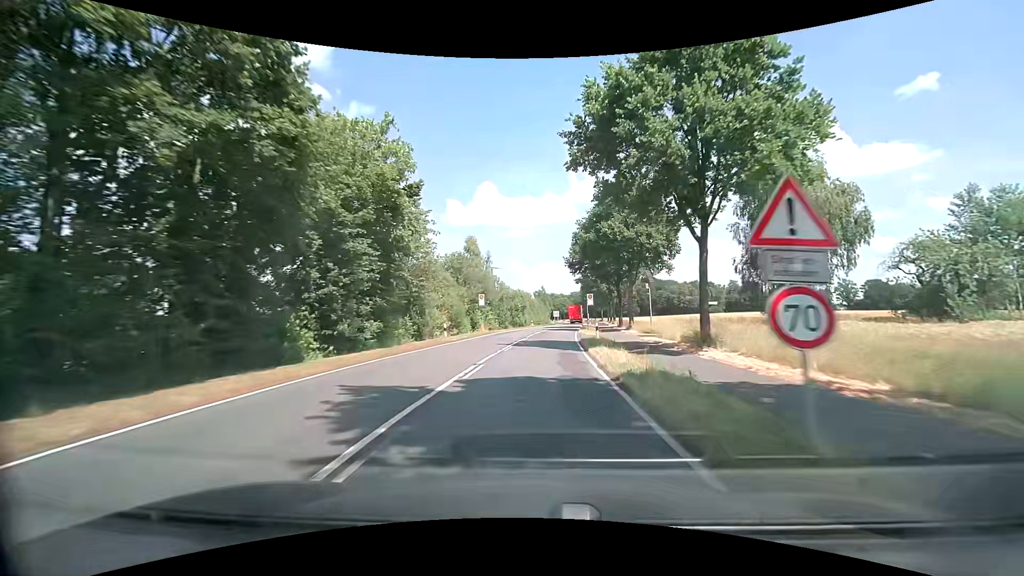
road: secondary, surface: asphalt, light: Day
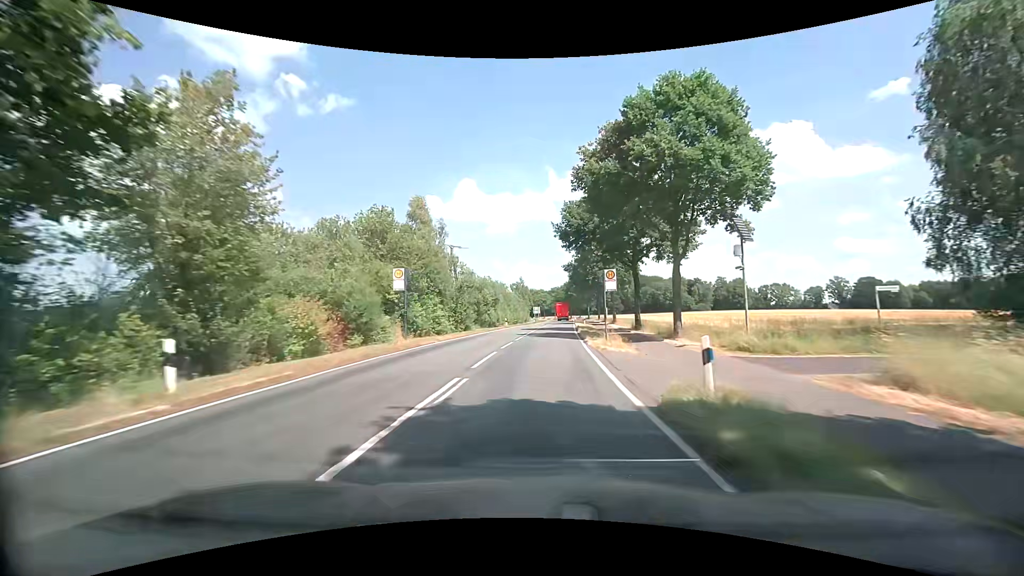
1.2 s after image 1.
(+0.5, +21.6) m; +2°
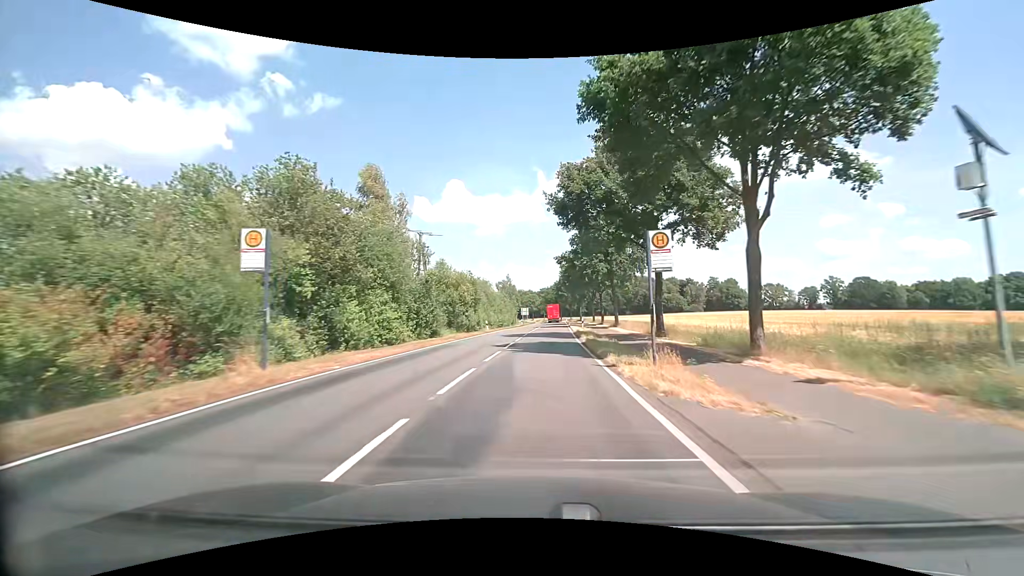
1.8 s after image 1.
(+0.2, +10.8) m; +1°
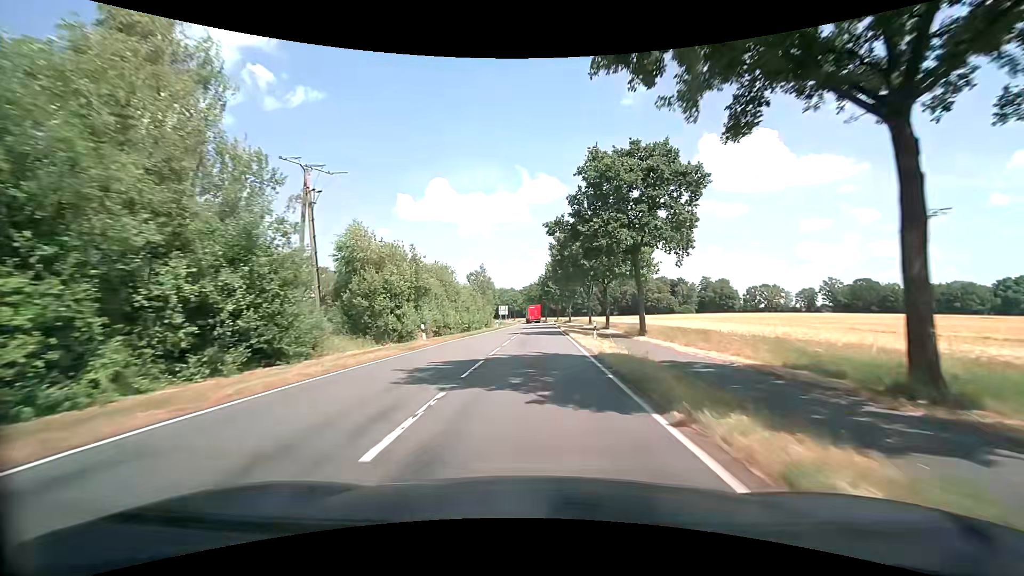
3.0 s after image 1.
(+0.6, +21.6) m; +3°
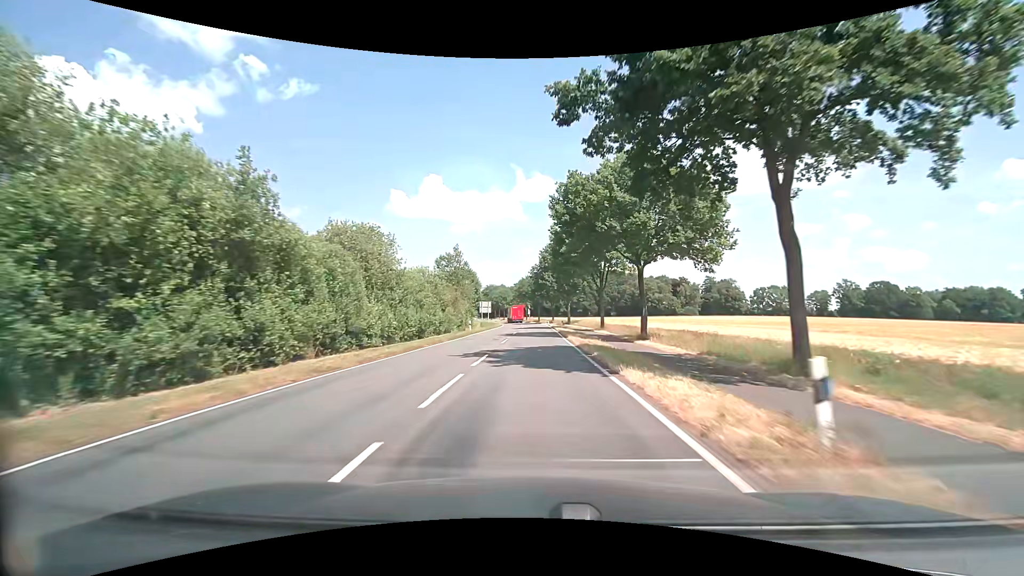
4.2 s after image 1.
(+0.1, +21.6) m; 0°
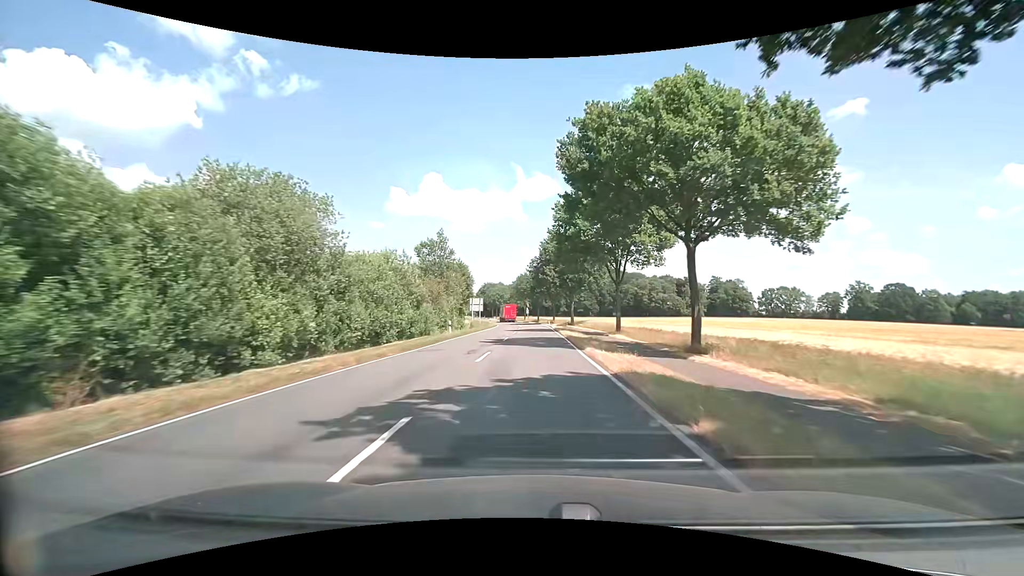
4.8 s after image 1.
(+0.1, +10.8) m; +1°
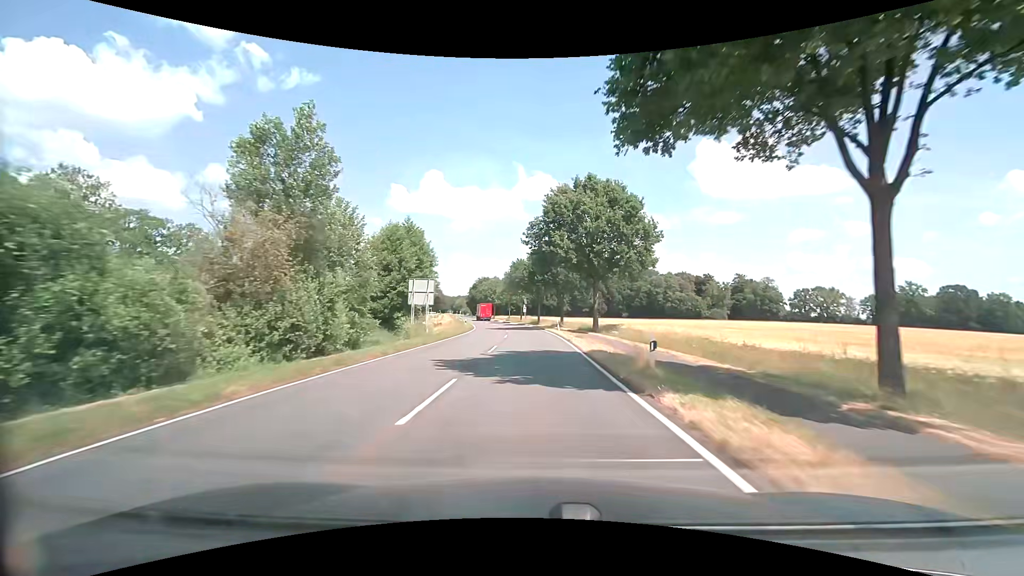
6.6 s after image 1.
(0.0, +32.4) m; 0°
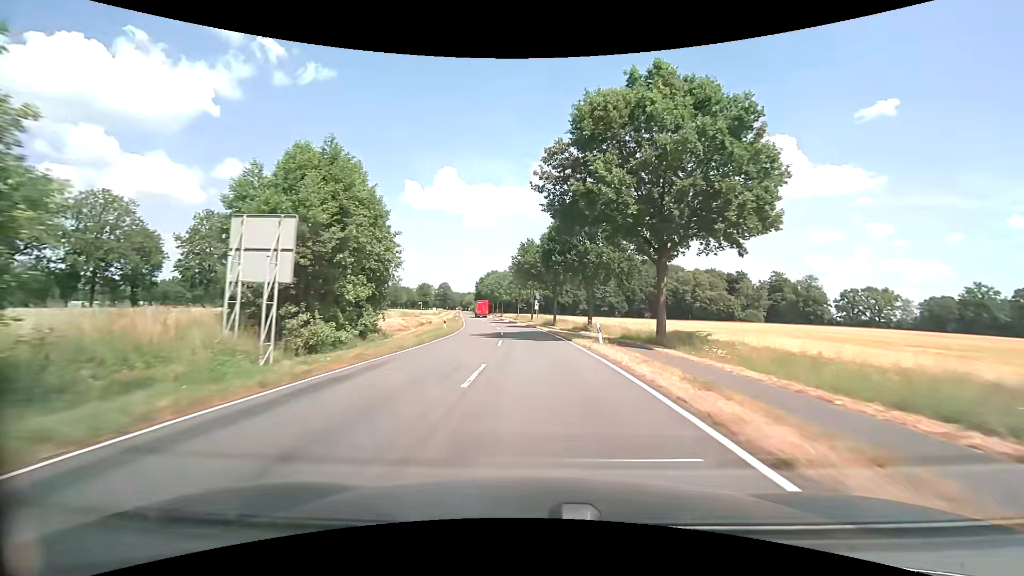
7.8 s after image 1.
(-0.2, +21.6) m; -1°
(0, +10) (0, +20) (-1, +30) (-2, +40) (-3, +50) (-4, +60) (-5, +70) (-6, +80) (-8, +90) (-9, +99) m
